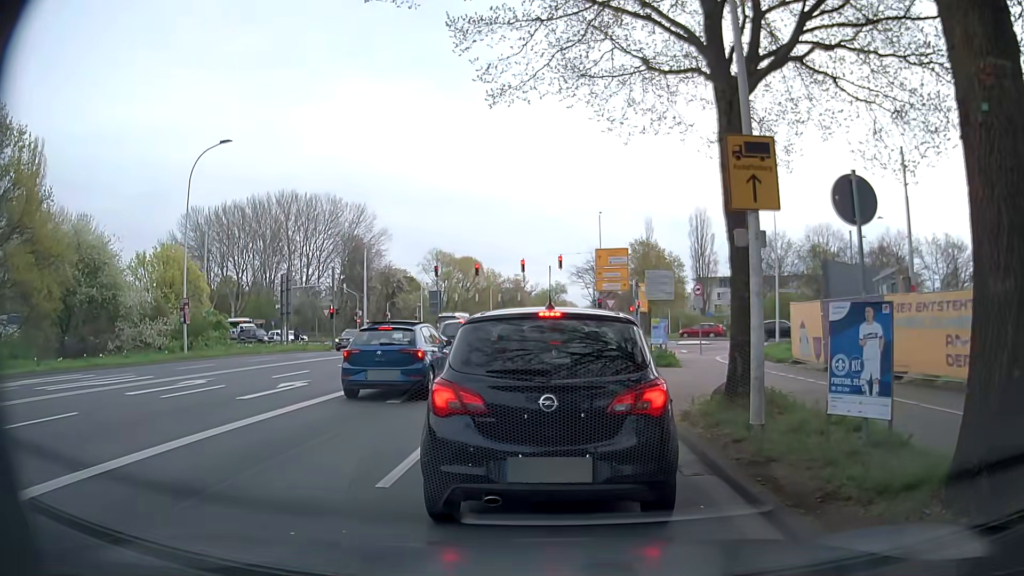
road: secondary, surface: asphalt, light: Day
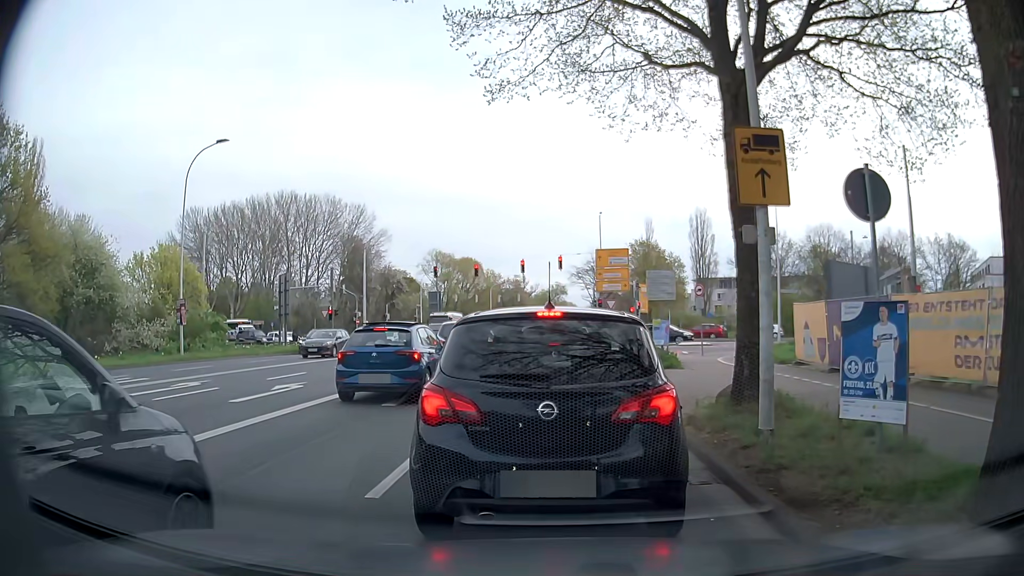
(0.0, +0.3) m; 0°
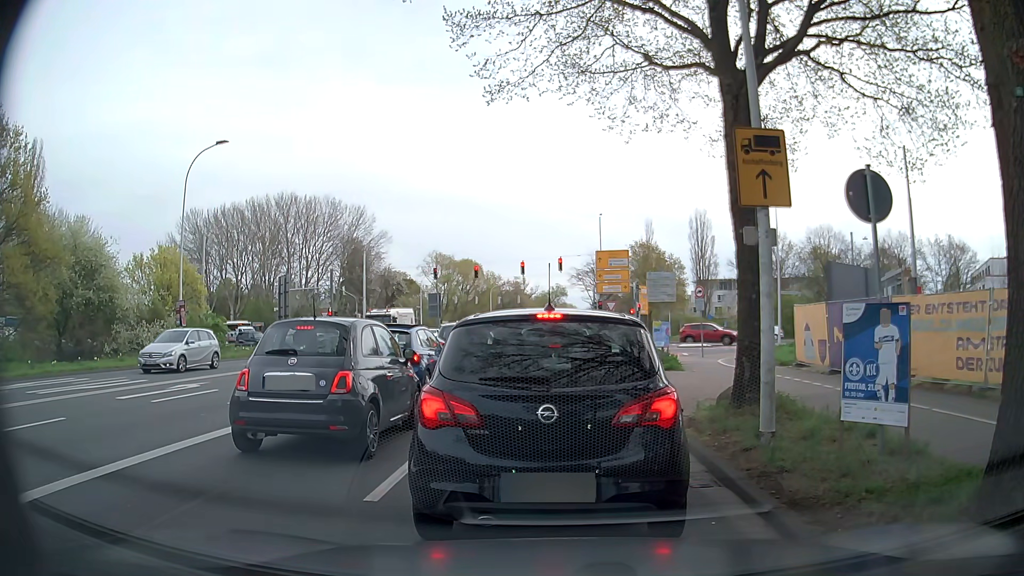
(0.0, +0.1) m; 0°
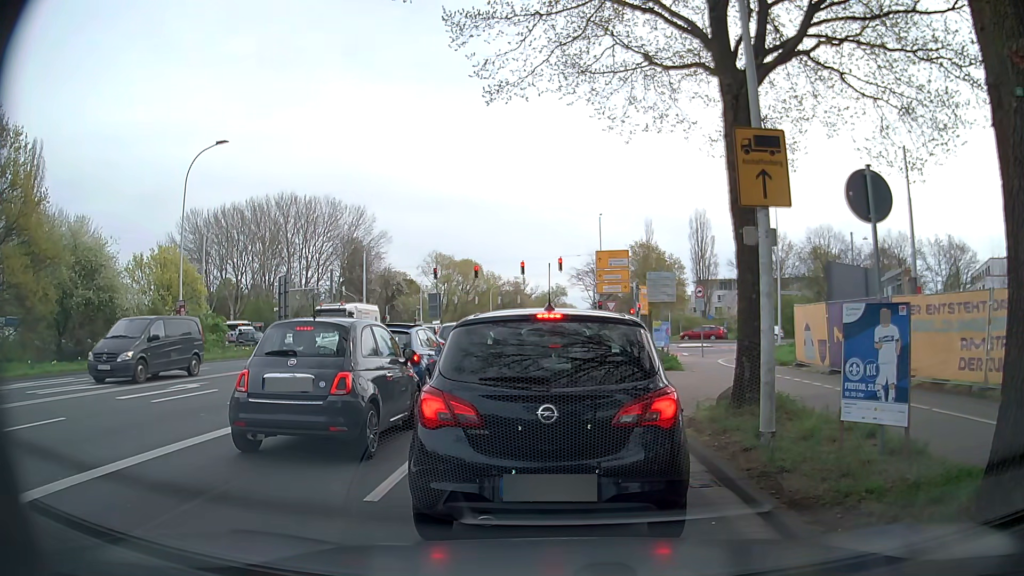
(0.0, 0.0) m; 0°
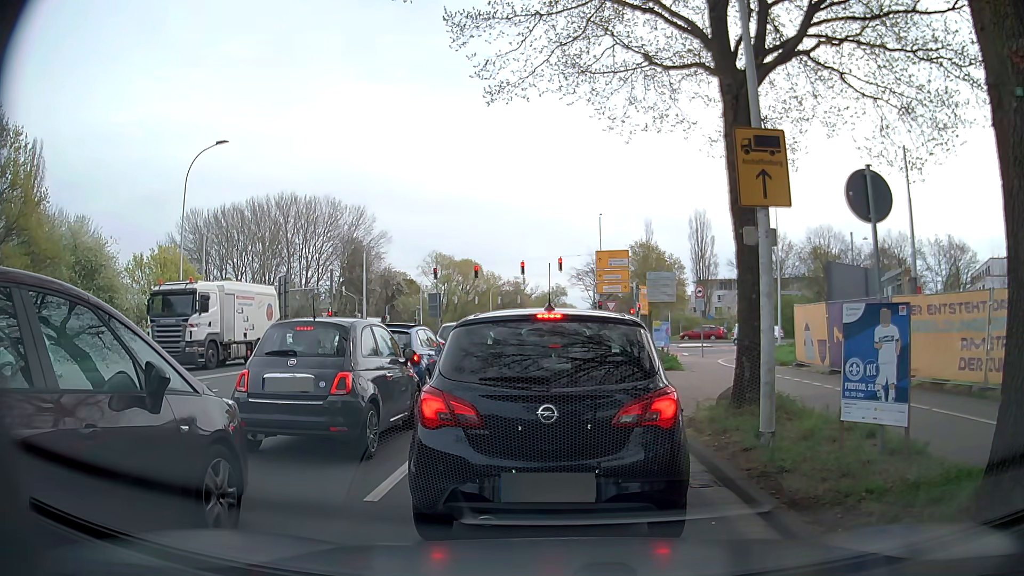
(0.0, 0.0) m; 0°
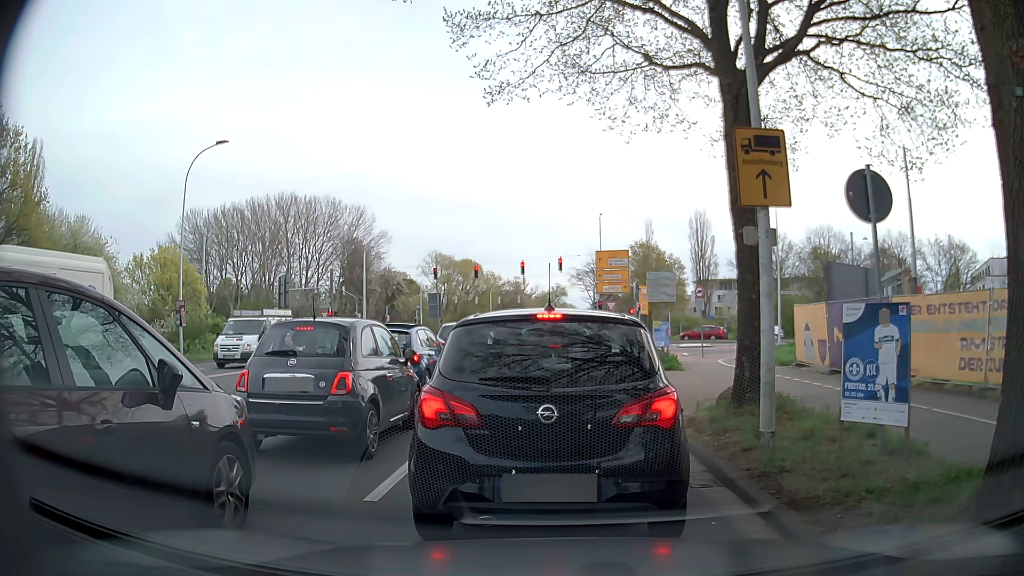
(0.0, 0.0) m; 0°
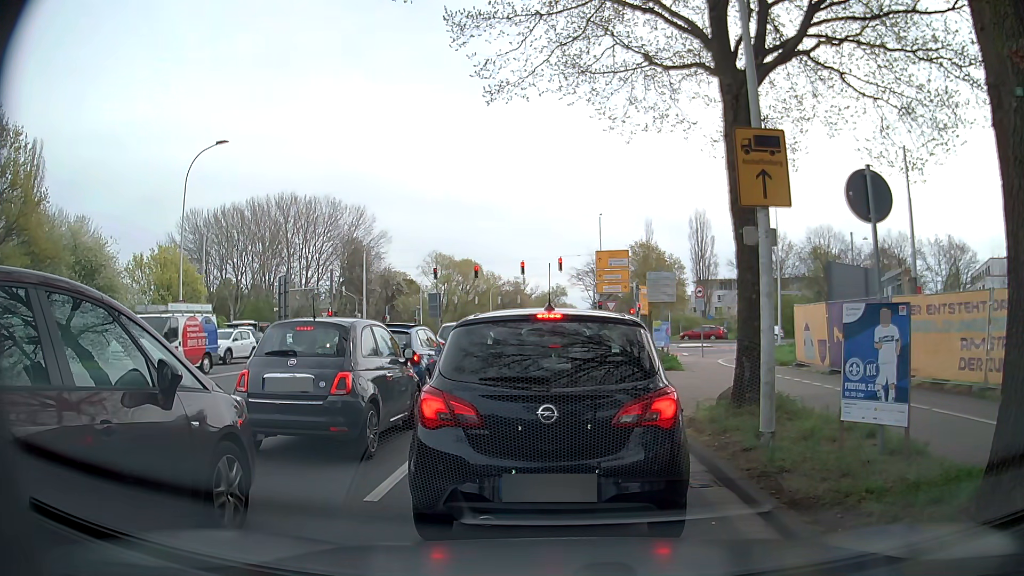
(0.0, 0.0) m; 0°
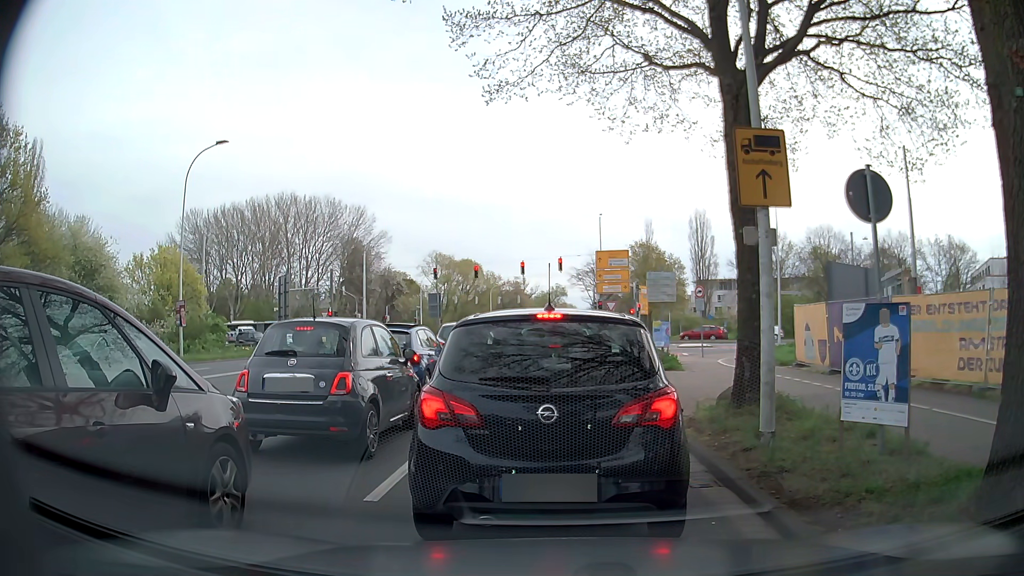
(0.0, 0.0) m; 0°
